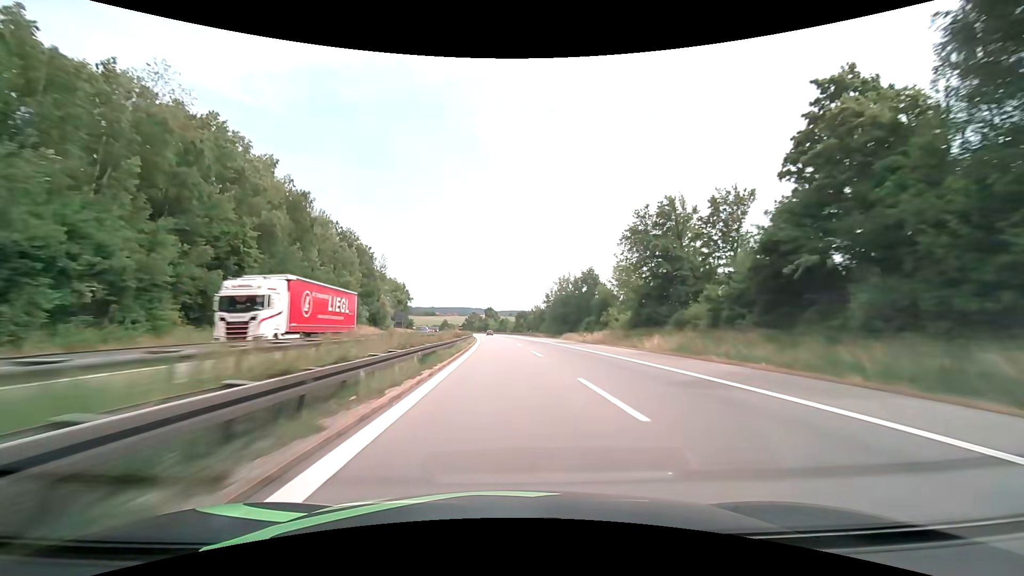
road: motorway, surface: asphalt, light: Day
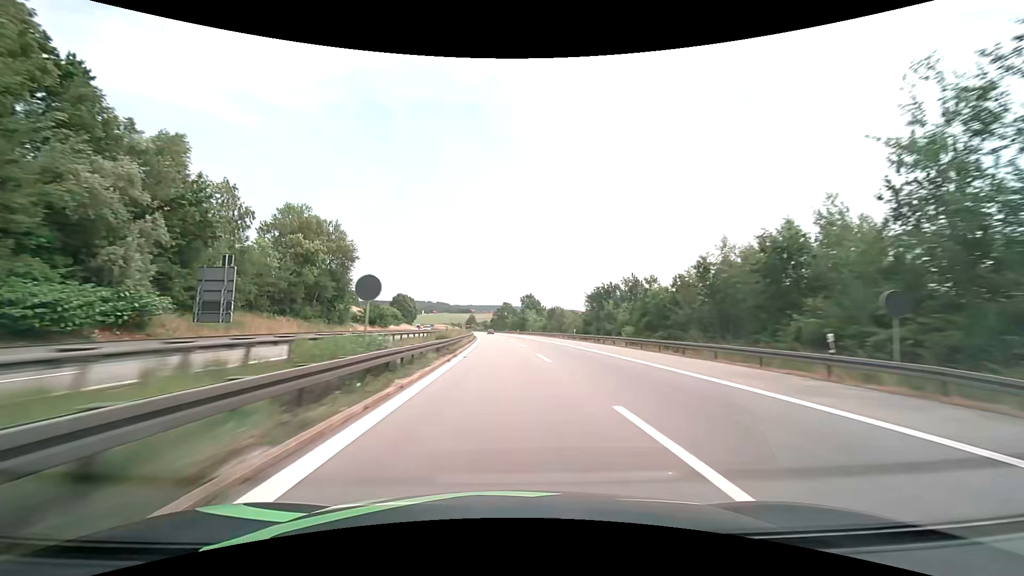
(-3.5, +94.0) m; -4°
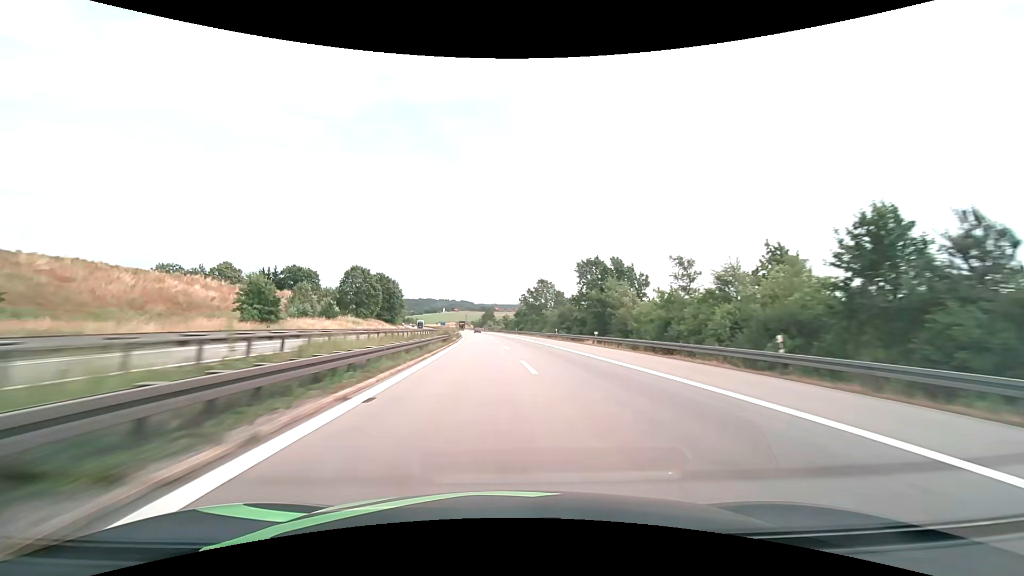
(-3.1, +94.8) m; -3°
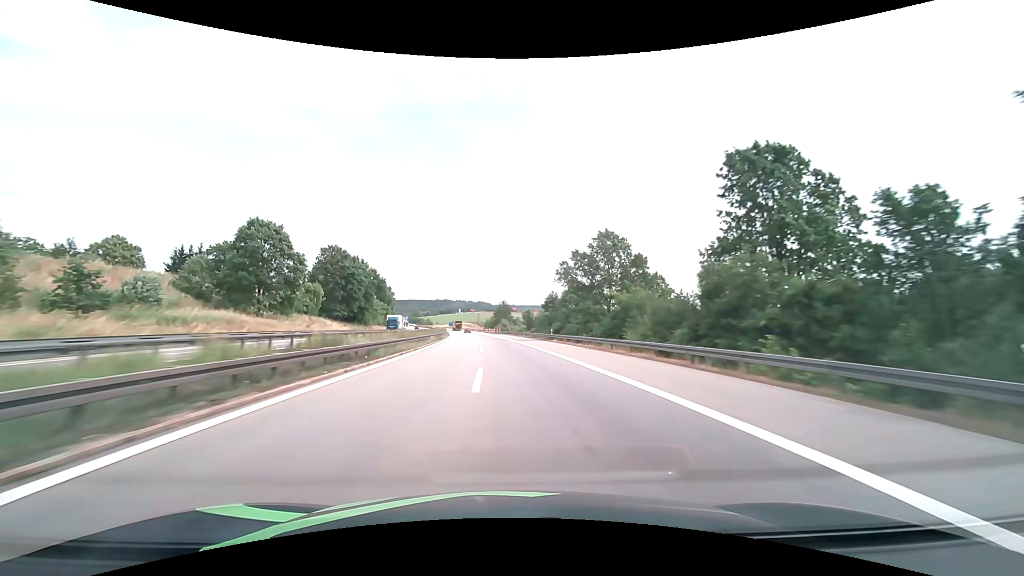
(-0.9, +57.1) m; -2°
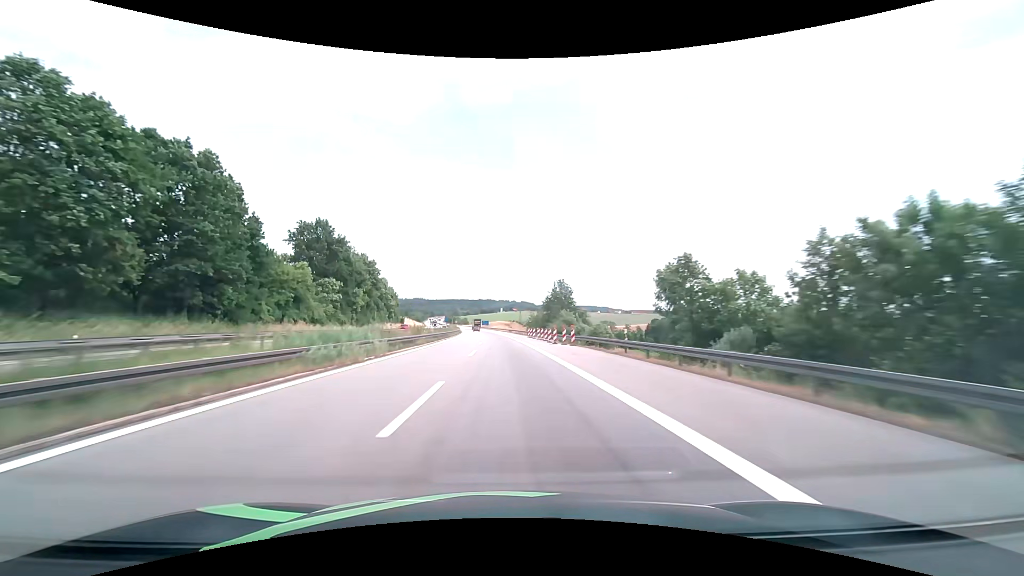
(-3.4, +76.0) m; -5°
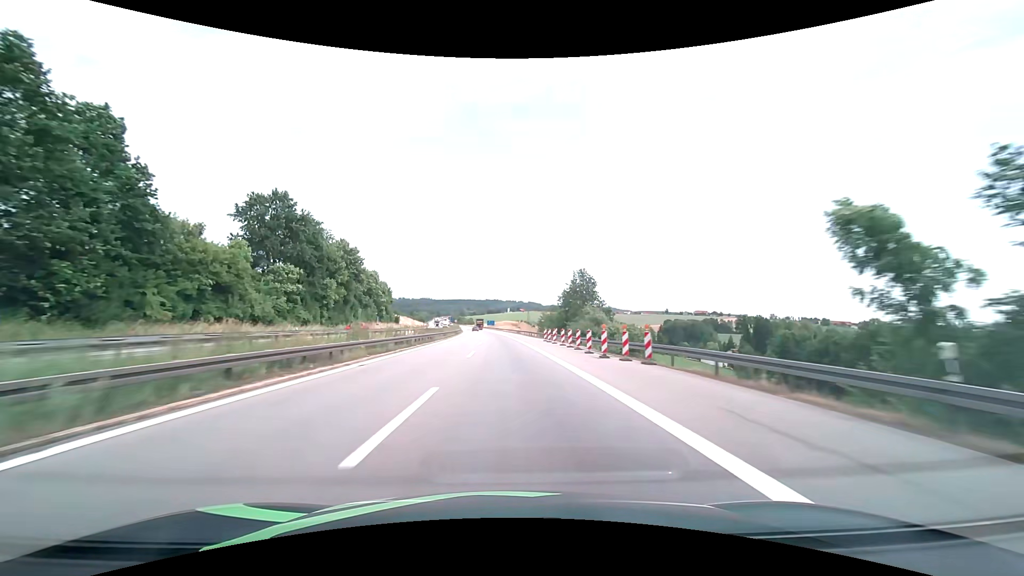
(-0.2, +19.0) m; -1°
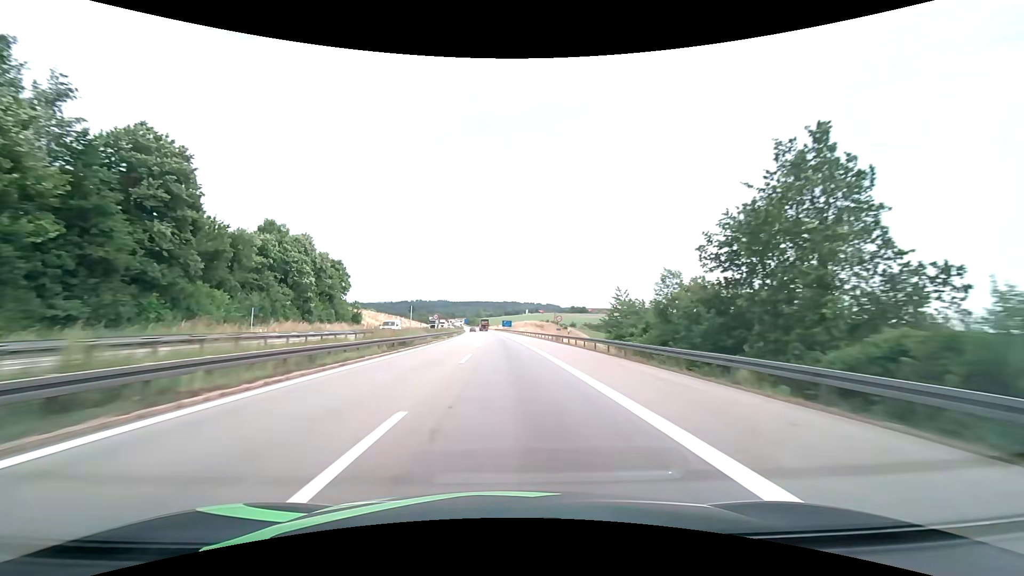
(-1.1, +57.1) m; -2°
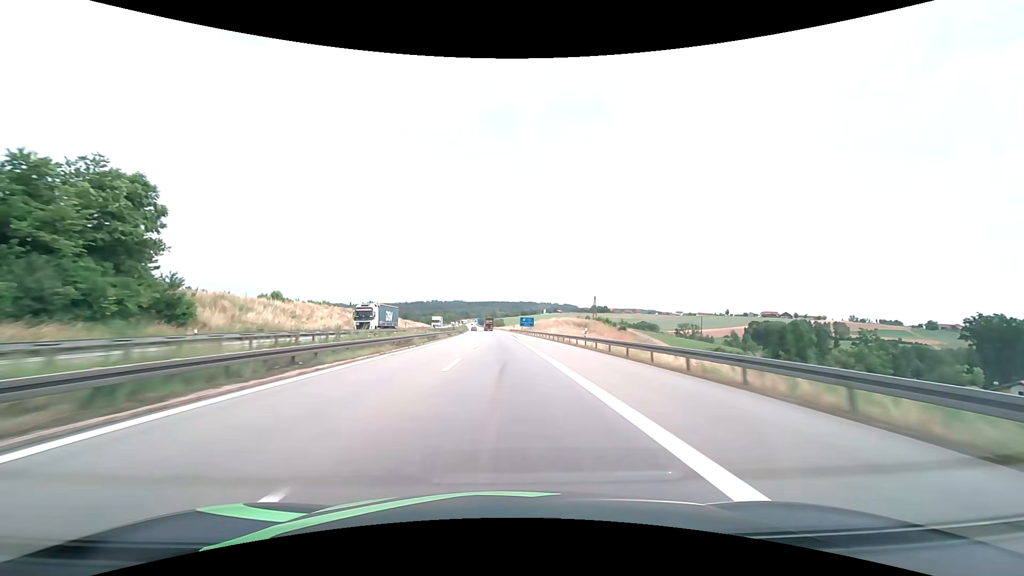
(-0.9, +57.1) m; -2°
(0, +10) (0, +20) (0, +30) (0, +40) (-1, +50) (-1, +60) (-1, +70) (-2, +80) (-2, +90) (-3, +100) m
